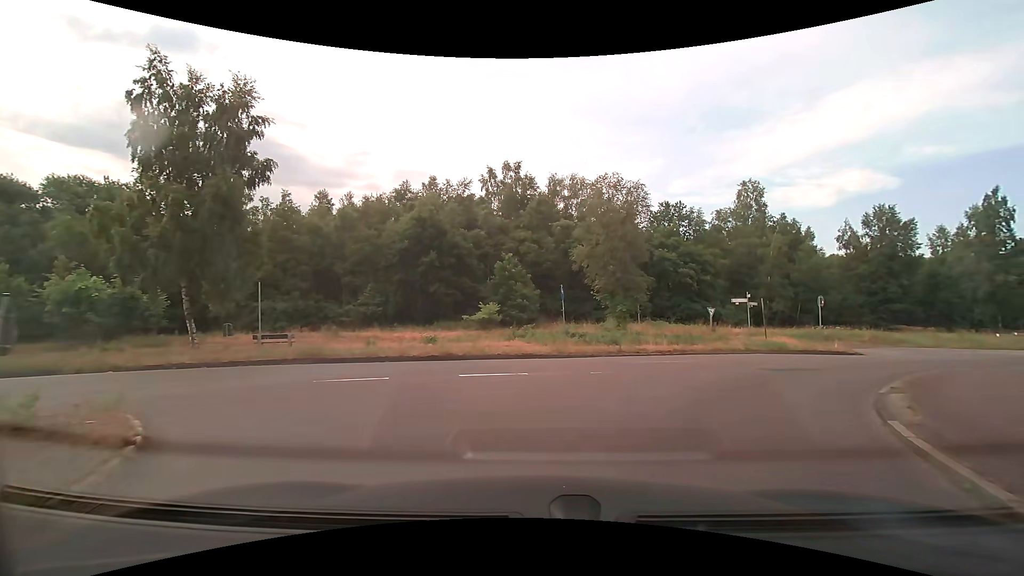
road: secondary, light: Day
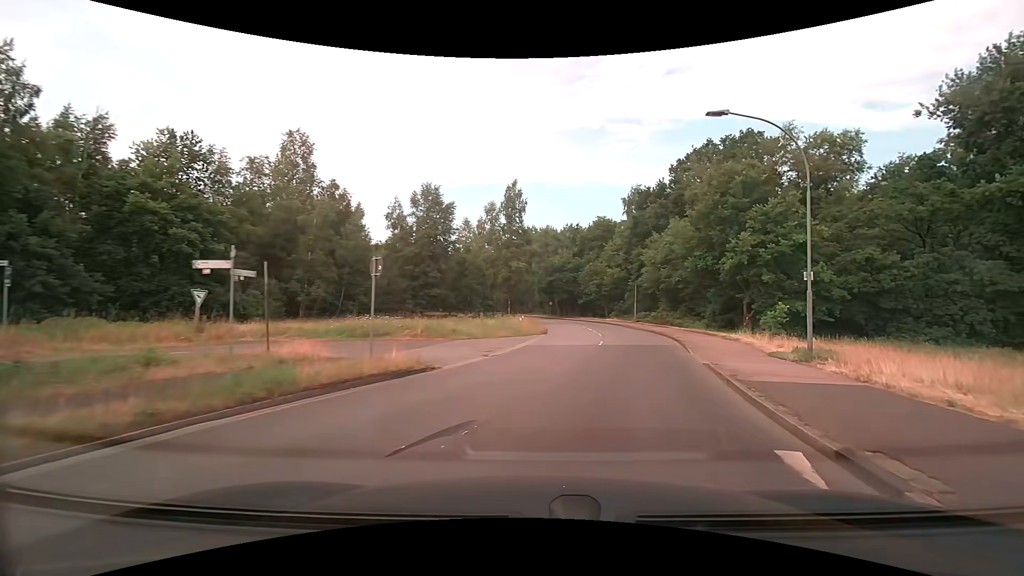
(+6.6, +16.0) m; +48°
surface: asphalt
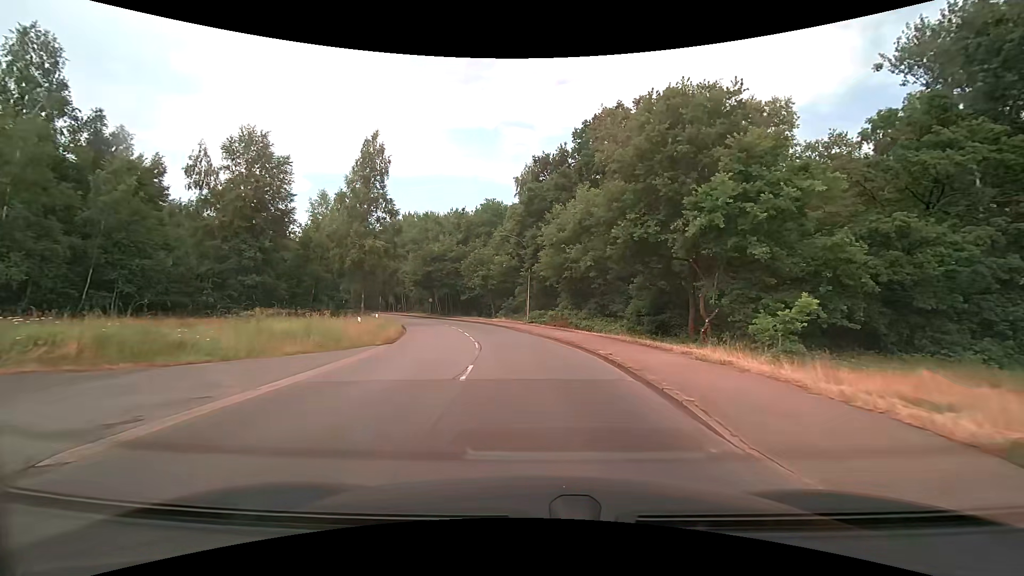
(+1.9, +13.2) m; +12°
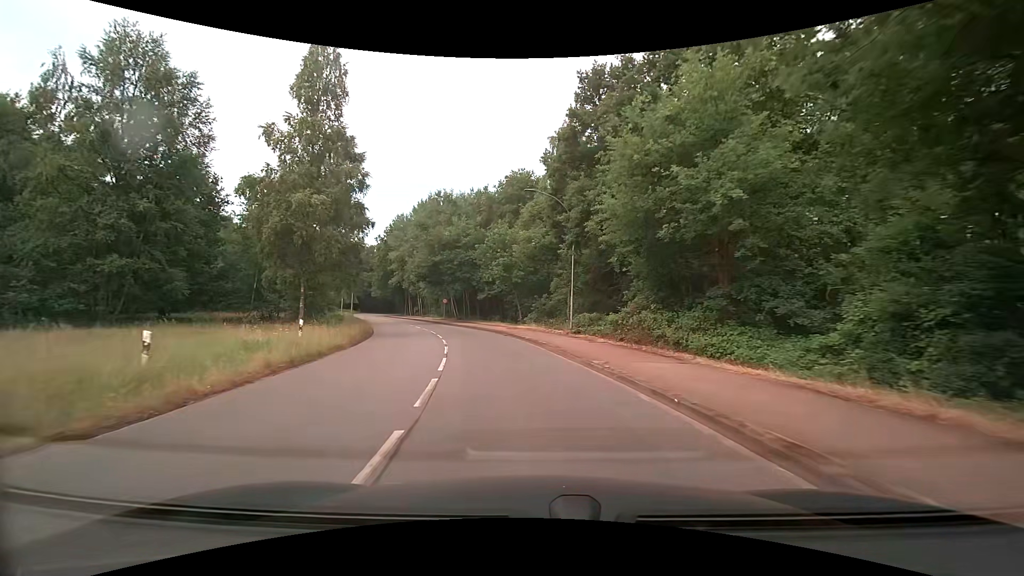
(-0.4, +16.5) m; -4°
(0, +10) (-2, +20) (-4, +30) (-7, +39) (-10, +49) (-14, +58) (-18, +67) (-21, +76) (-25, +86) (-29, +95) m
